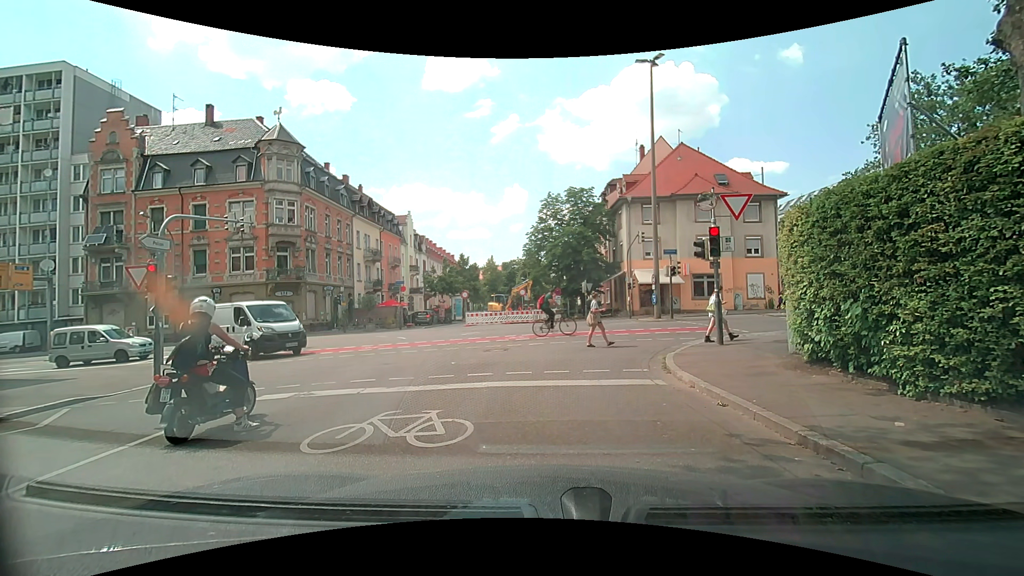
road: residential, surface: asphalt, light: Day
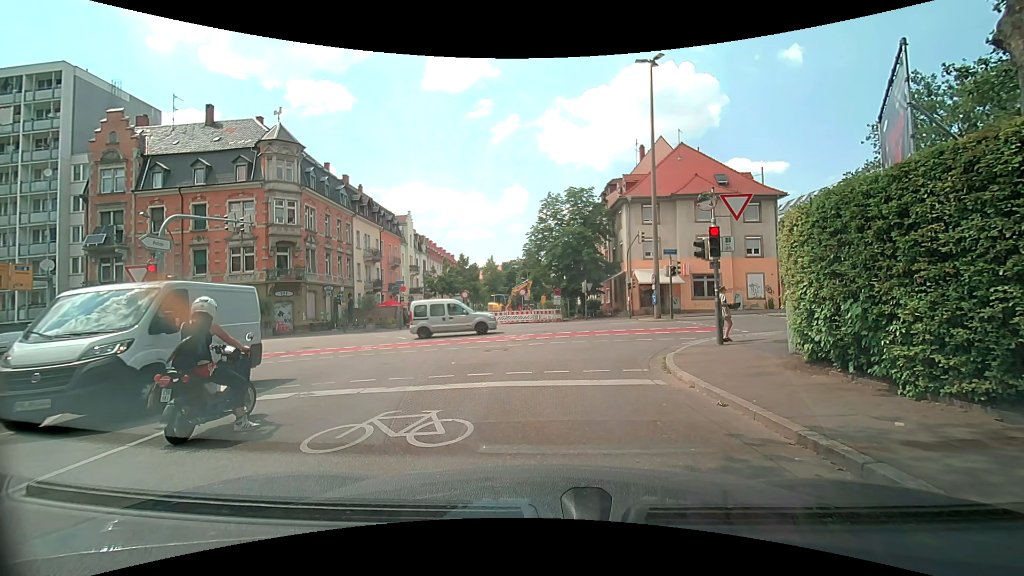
(0.0, 0.0) m; 0°
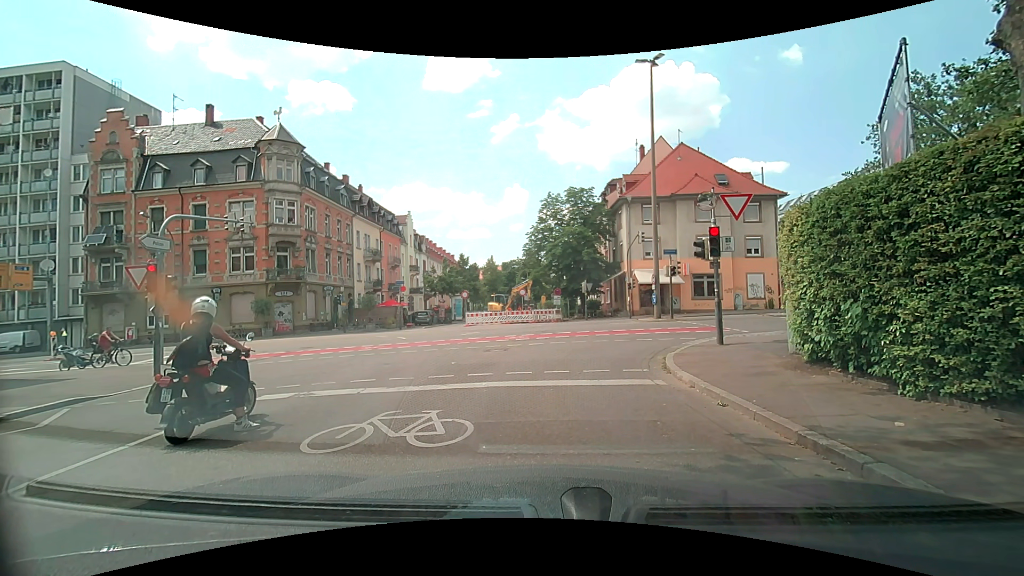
(0.0, 0.0) m; 0°
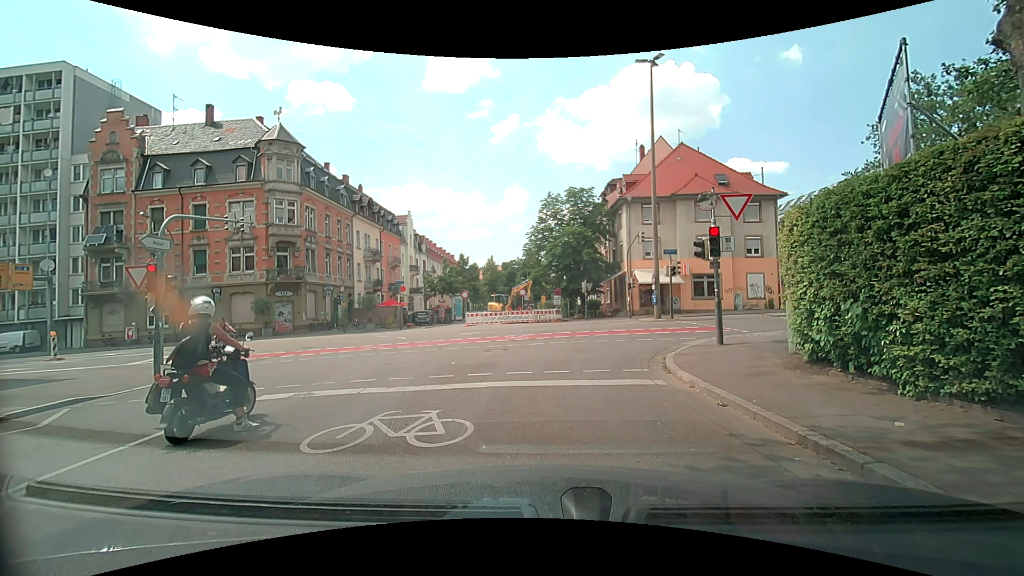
(0.0, 0.0) m; 0°
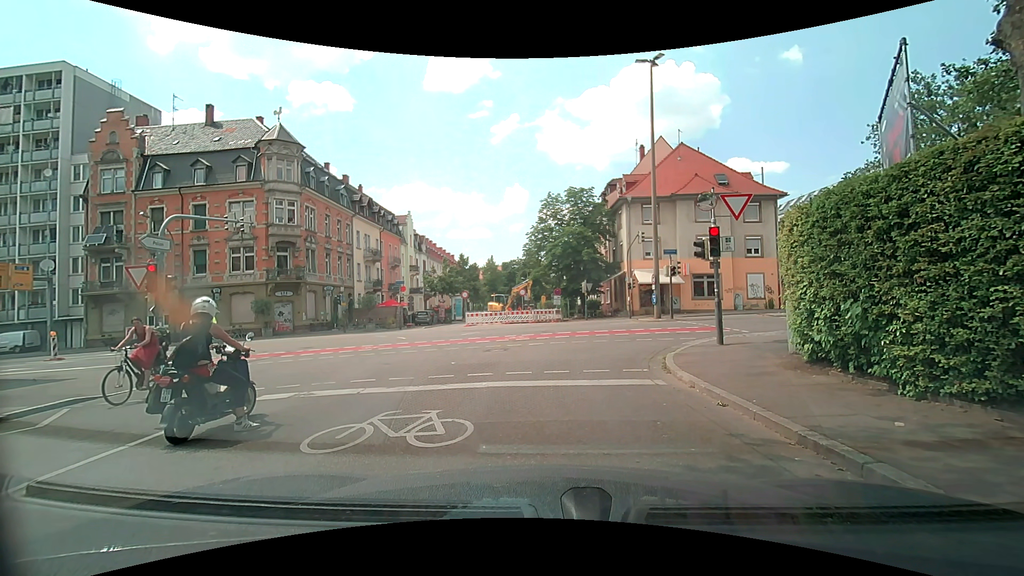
(0.0, 0.0) m; 0°
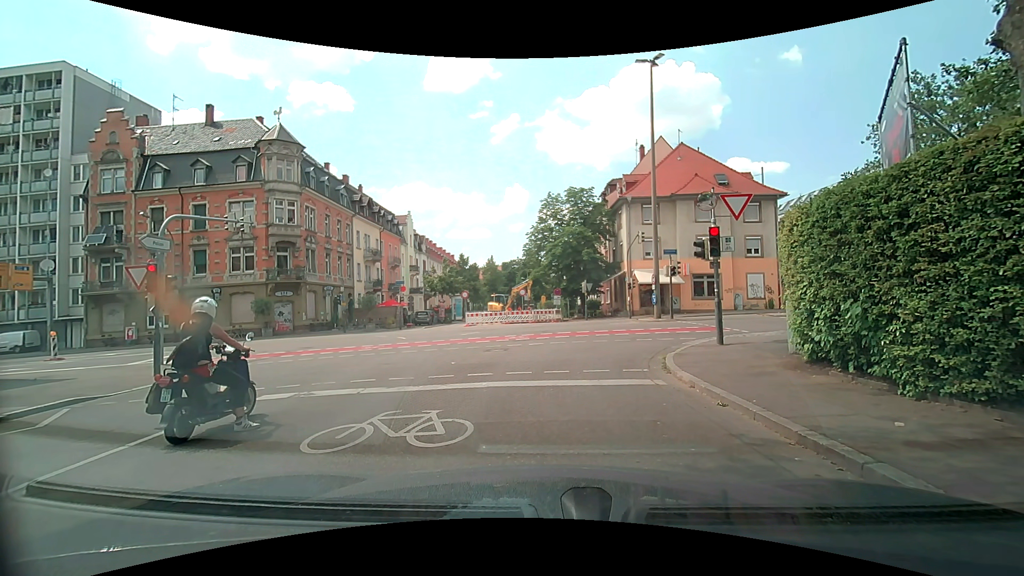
(0.0, 0.0) m; 0°
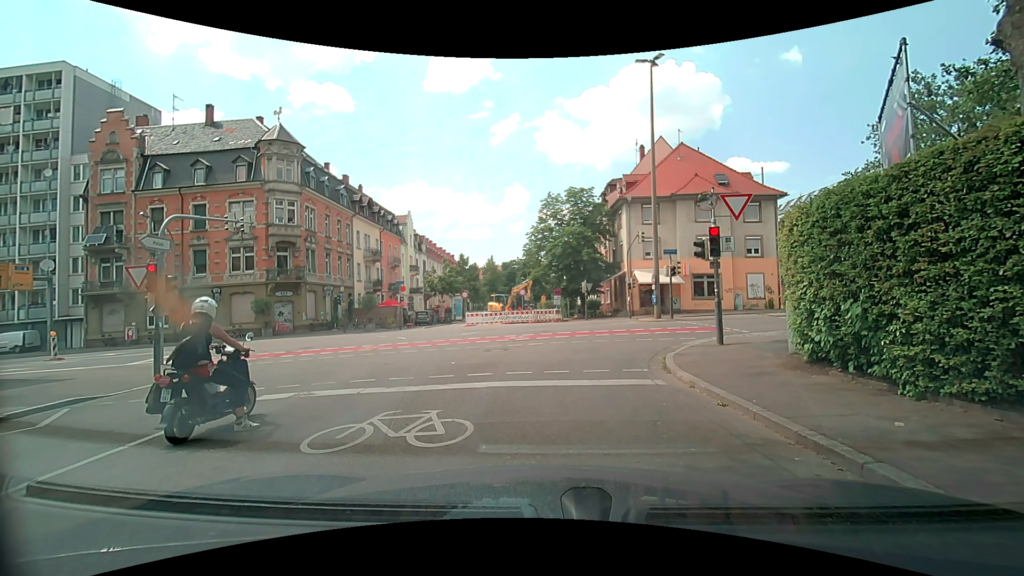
(0.0, 0.0) m; 0°
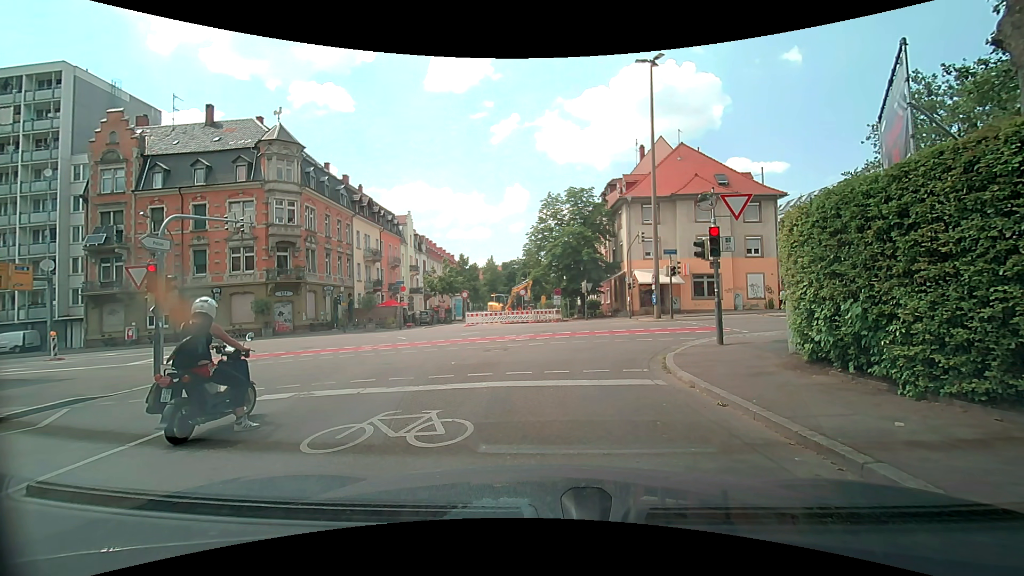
(0.0, 0.0) m; 0°
